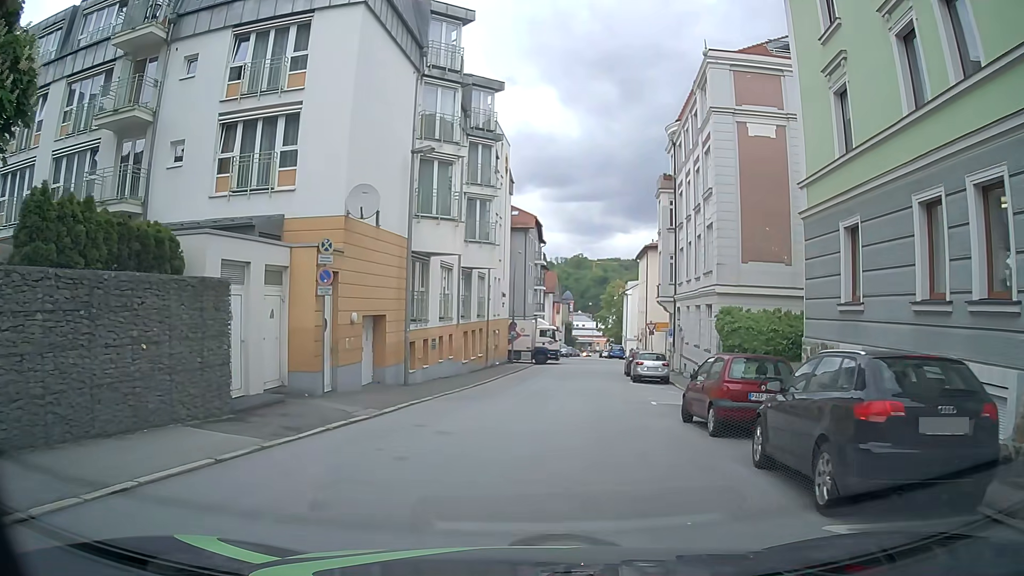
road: residential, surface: asphalt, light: Day
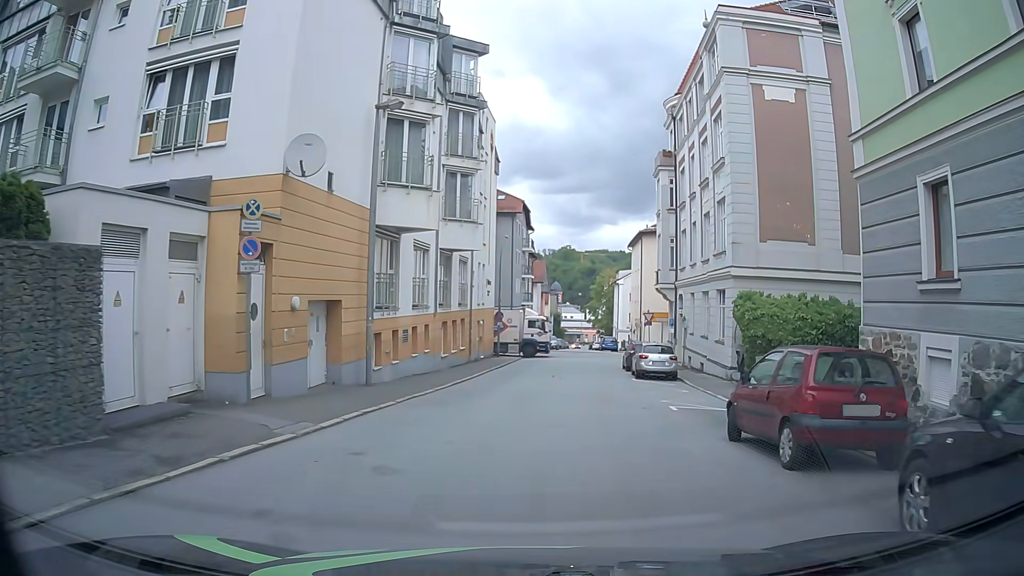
(+0.1, +4.0) m; +2°
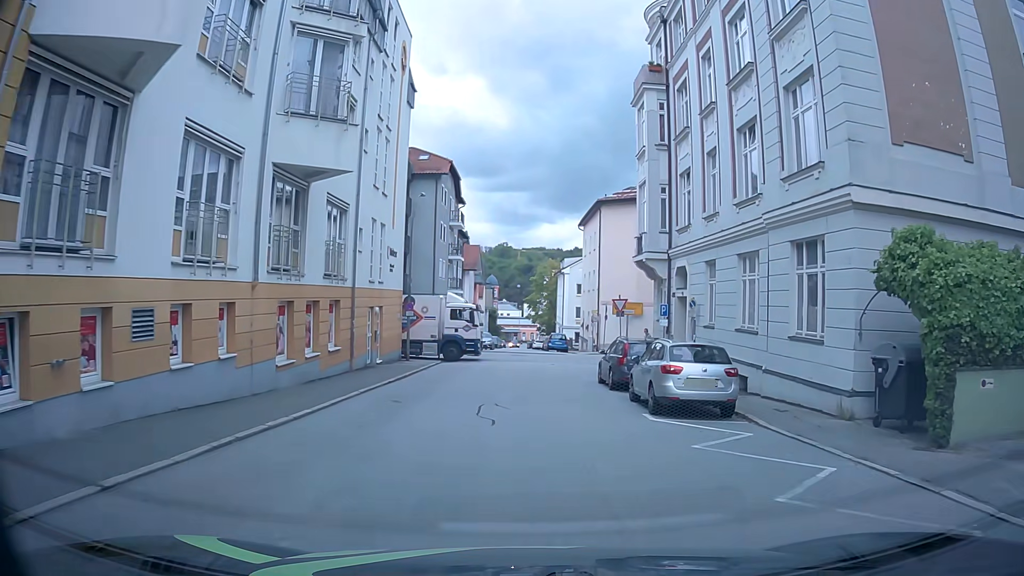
(+0.9, +14.1) m; +7°
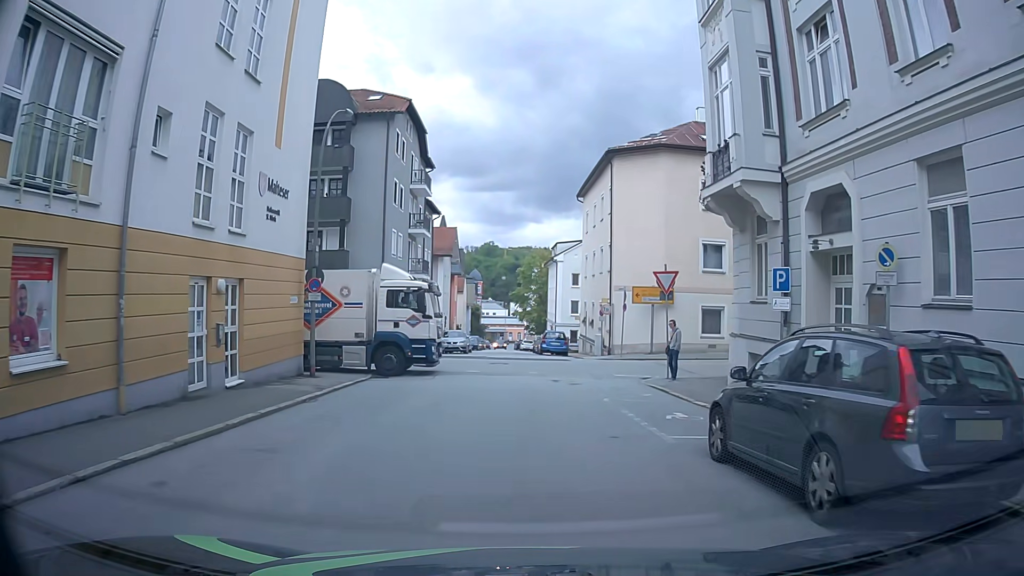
(-0.1, +13.6) m; -1°
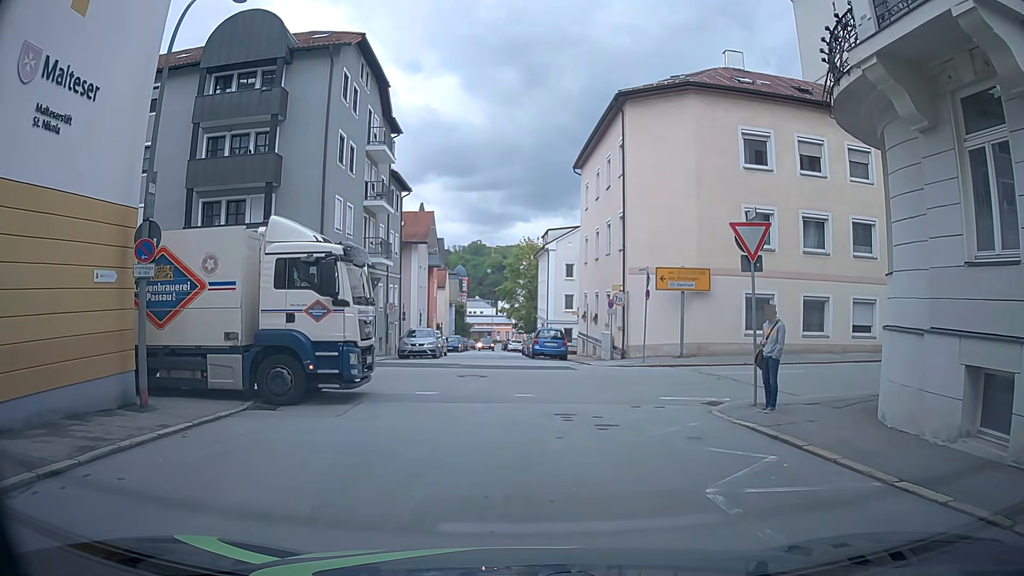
(+0.2, +8.5) m; -1°
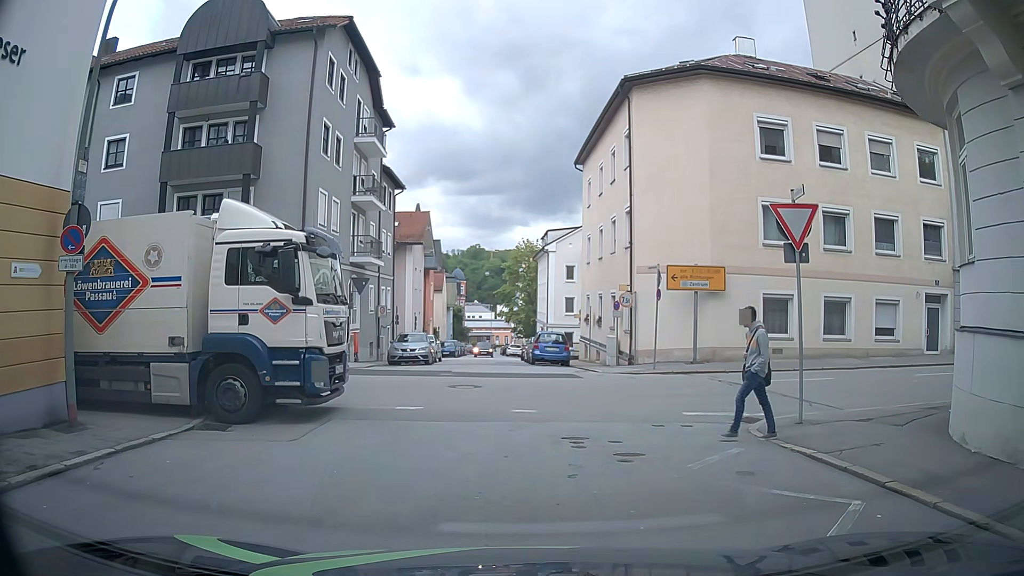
(0.0, +1.9) m; -1°
